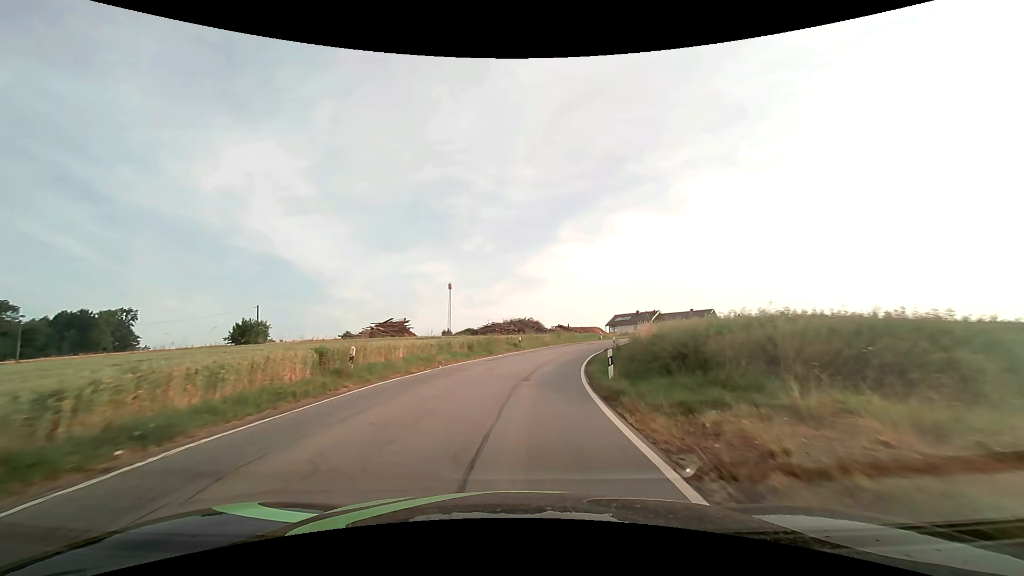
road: secondary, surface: asphalt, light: Day
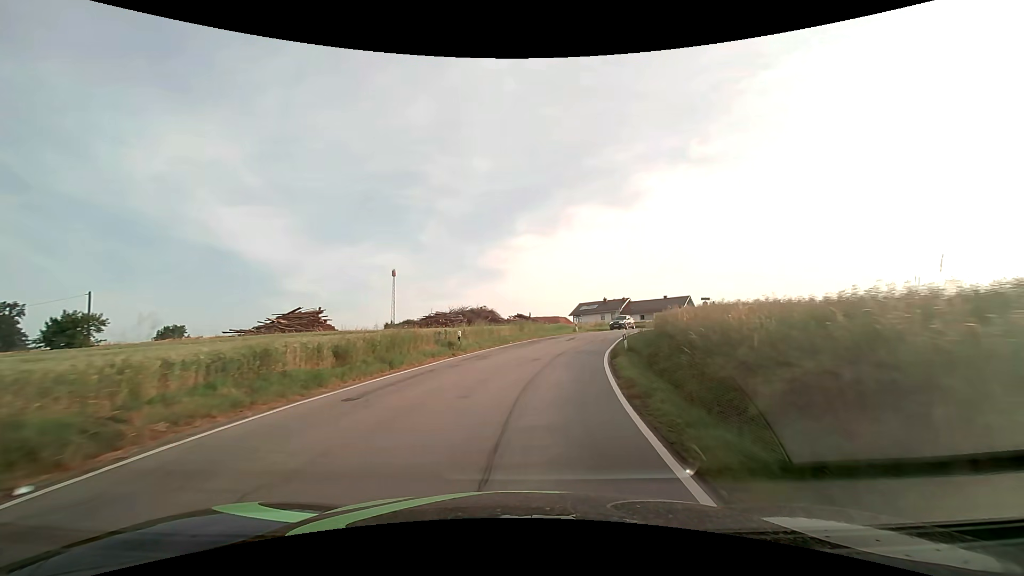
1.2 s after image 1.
(+0.7, +16.7) m; +5°
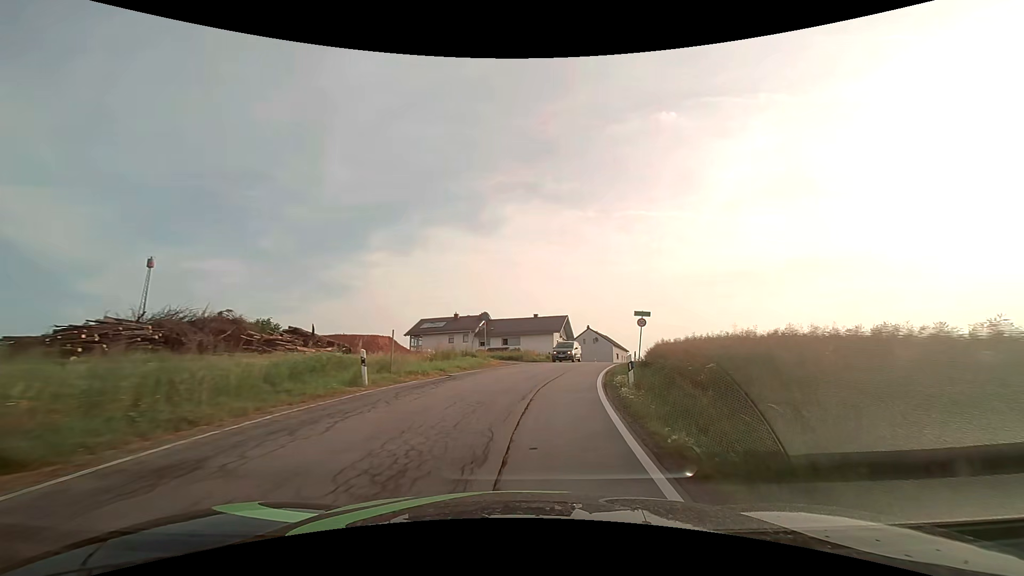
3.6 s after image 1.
(+5.0, +32.1) m; +17°
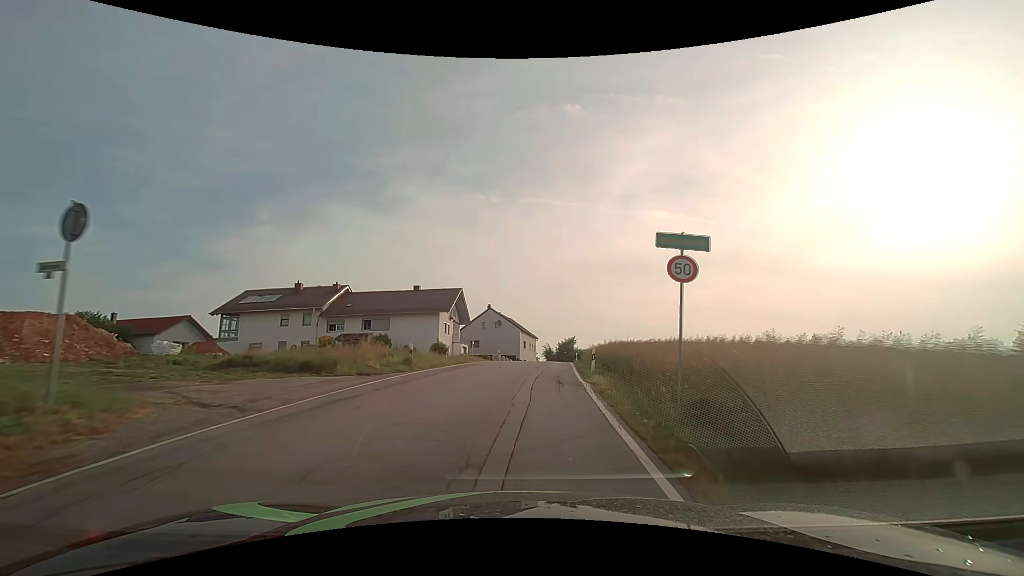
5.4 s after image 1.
(+2.9, +23.9) m; +12°
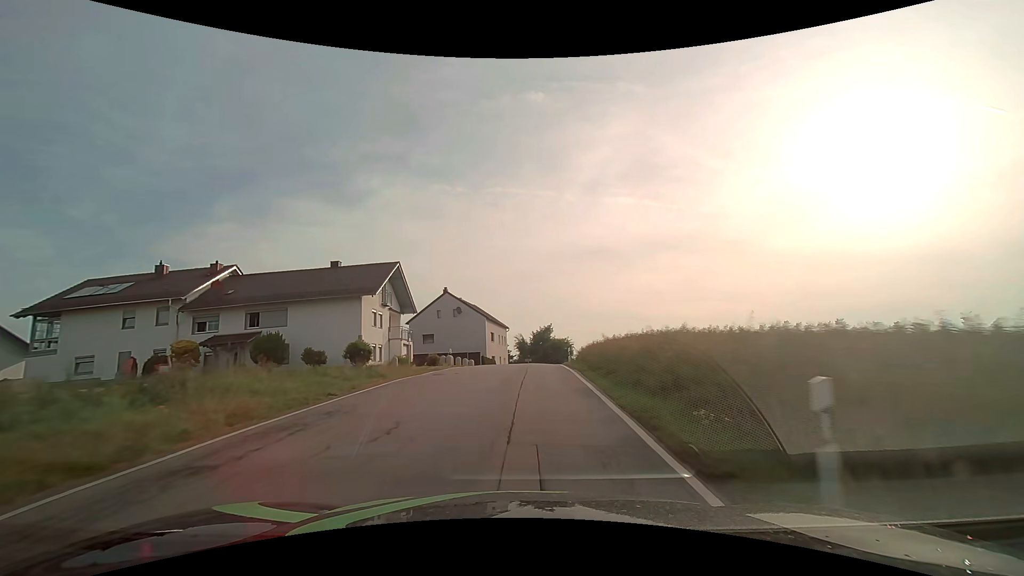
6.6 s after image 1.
(+0.5, +16.4) m; +3°
